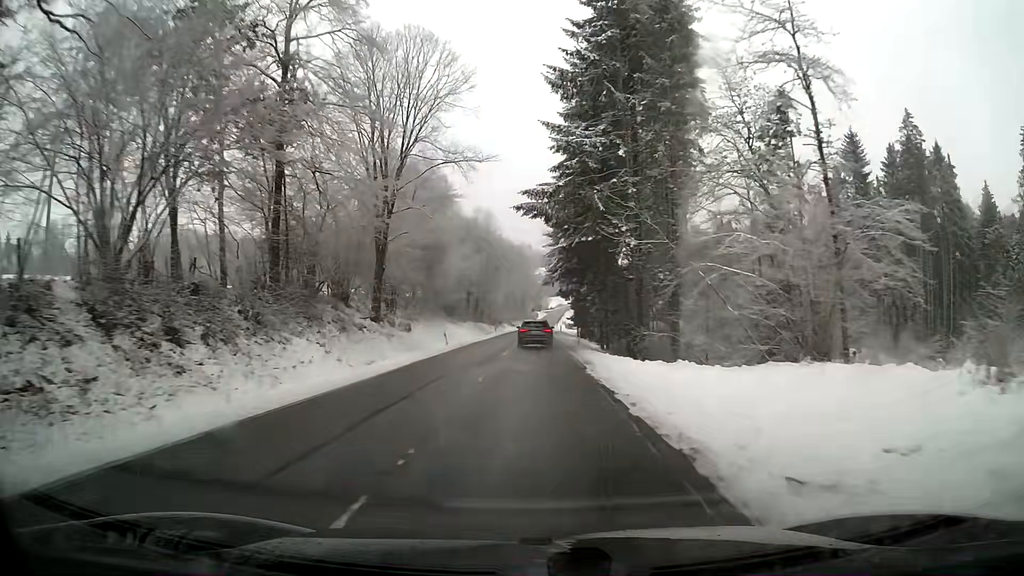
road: secondary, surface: asphalt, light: Day
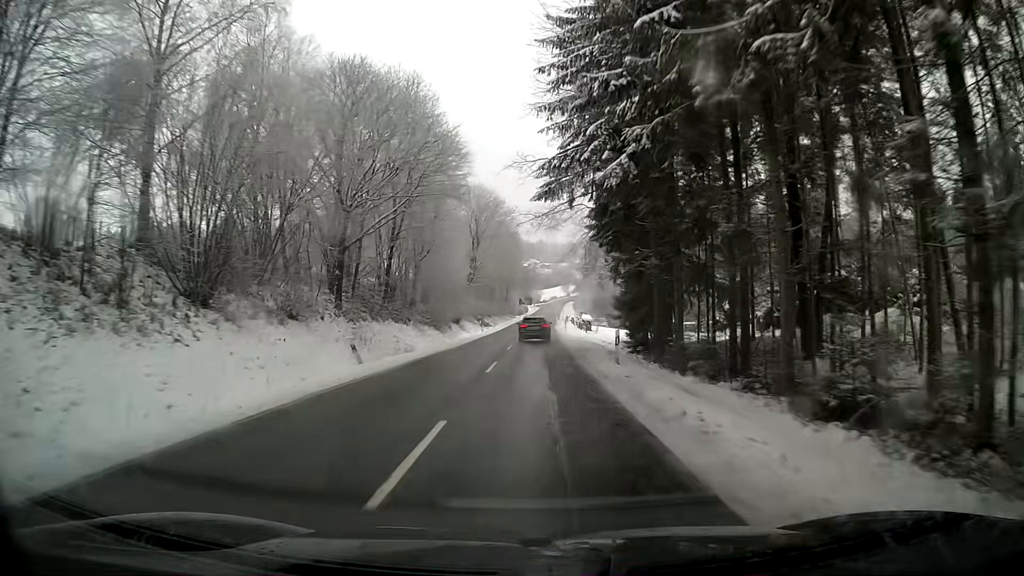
(+0.4, +58.0) m; +1°
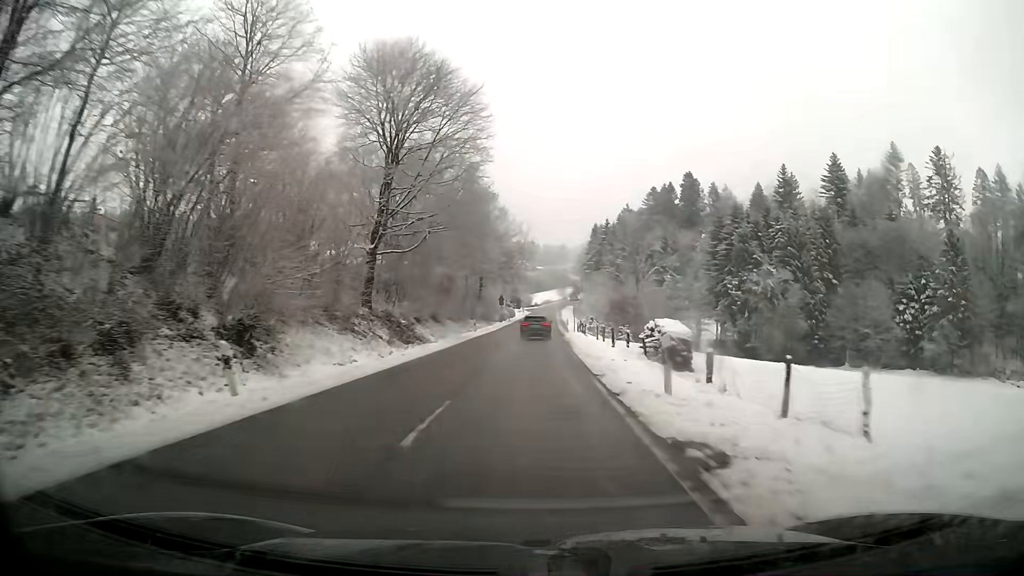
(+0.4, +48.6) m; +1°
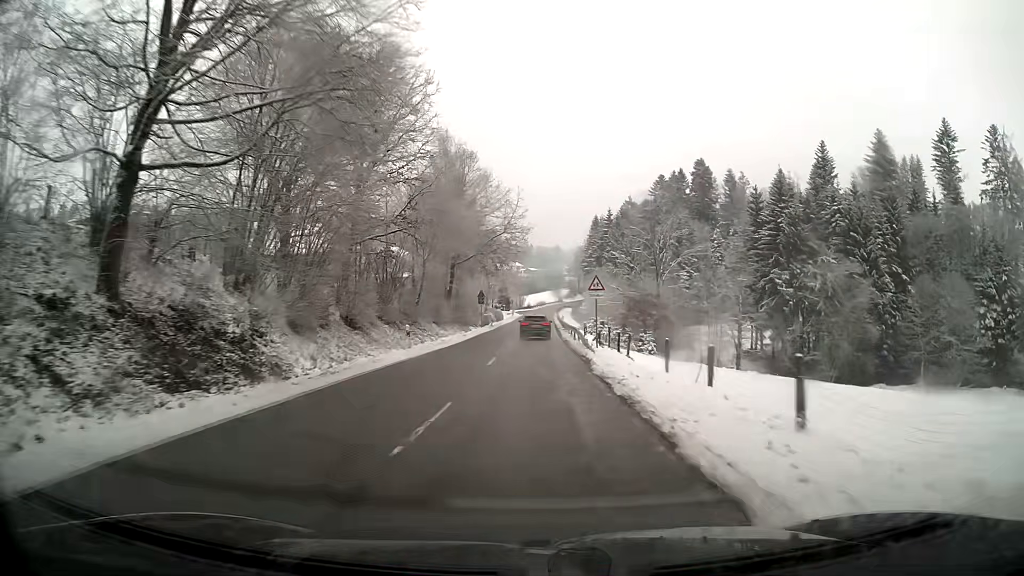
(+0.1, +24.9) m; +1°
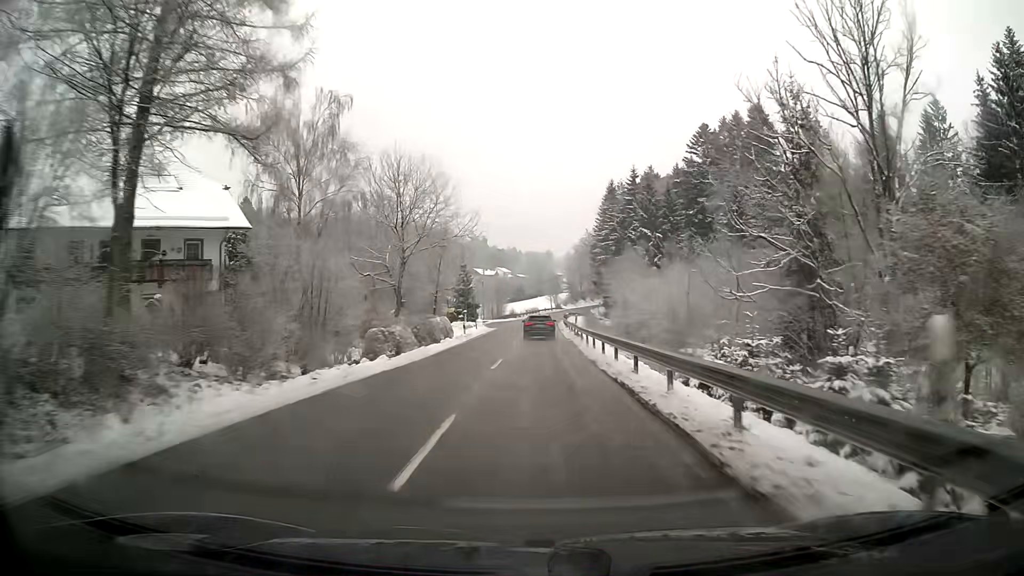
(+0.4, +62.7) m; +1°
